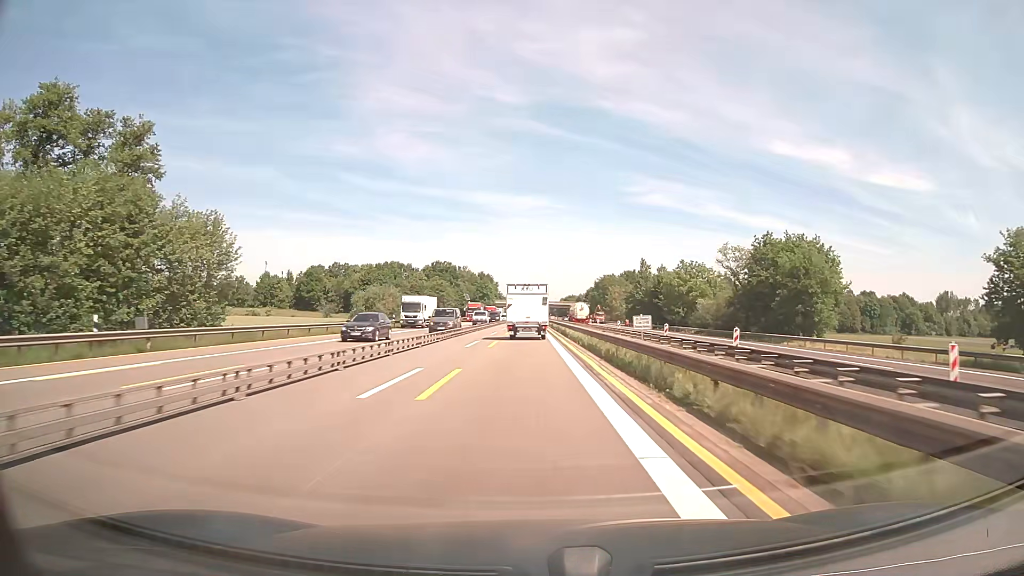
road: motorway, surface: asphalt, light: Day
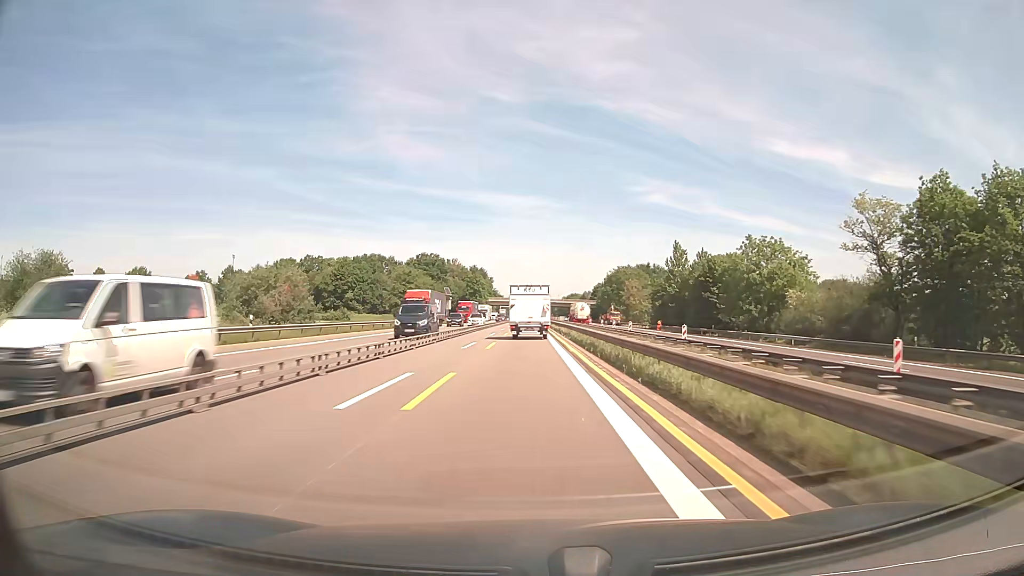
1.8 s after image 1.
(0.0, +37.5) m; 0°
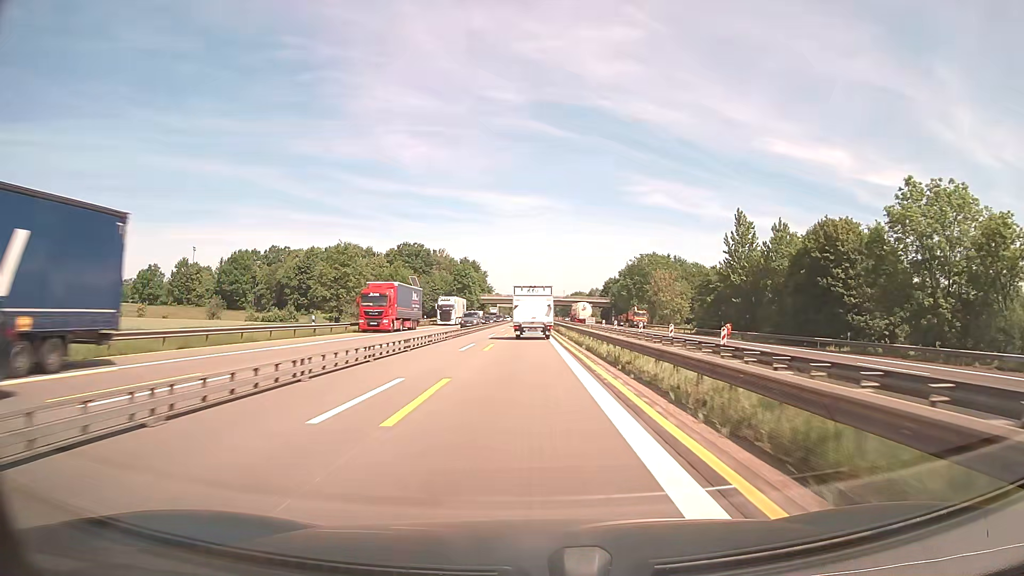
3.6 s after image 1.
(0.0, +37.6) m; 0°
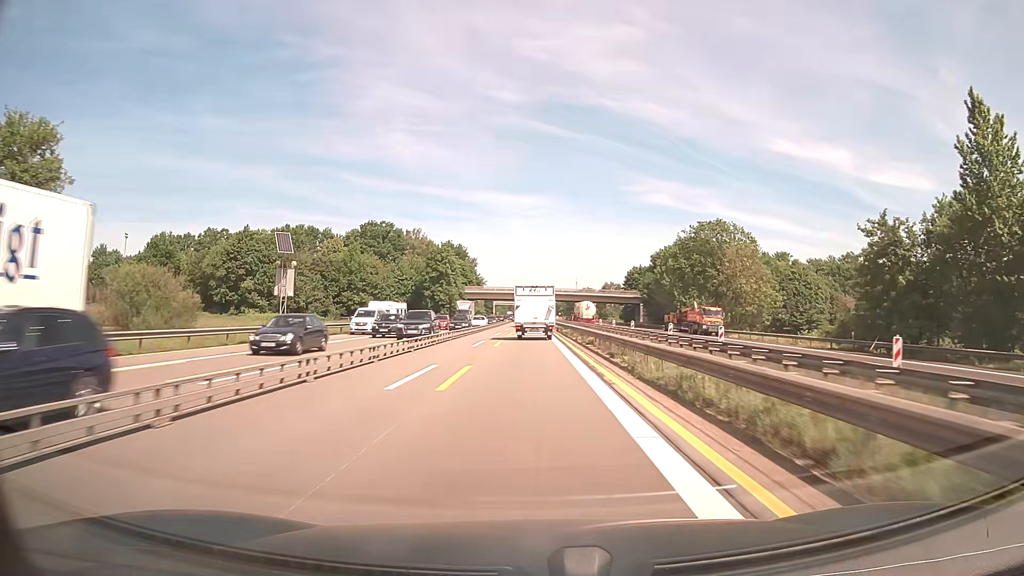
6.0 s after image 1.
(0.0, +50.2) m; 0°
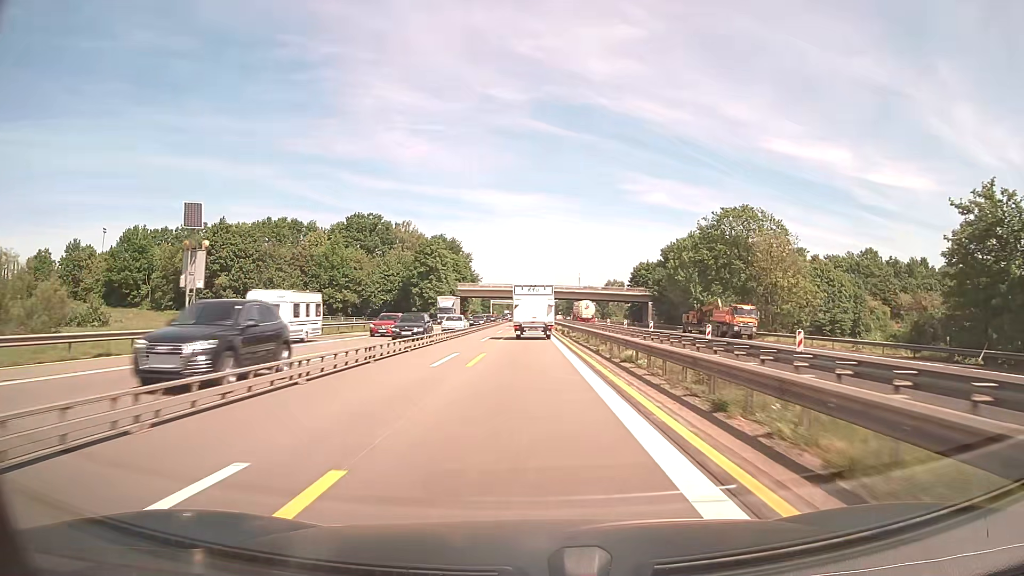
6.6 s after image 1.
(0.0, +12.6) m; 0°
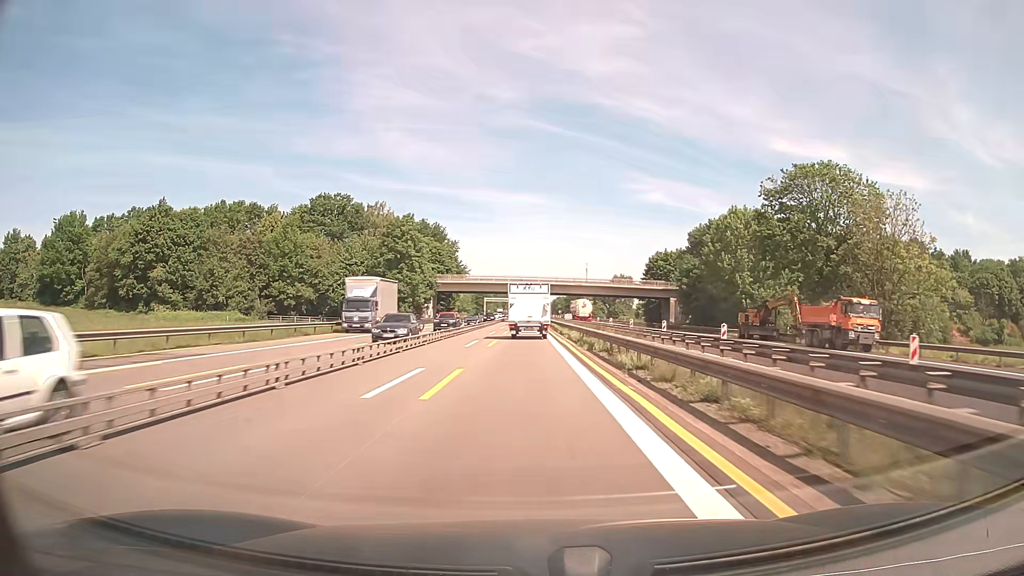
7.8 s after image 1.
(+0.1, +25.1) m; 0°
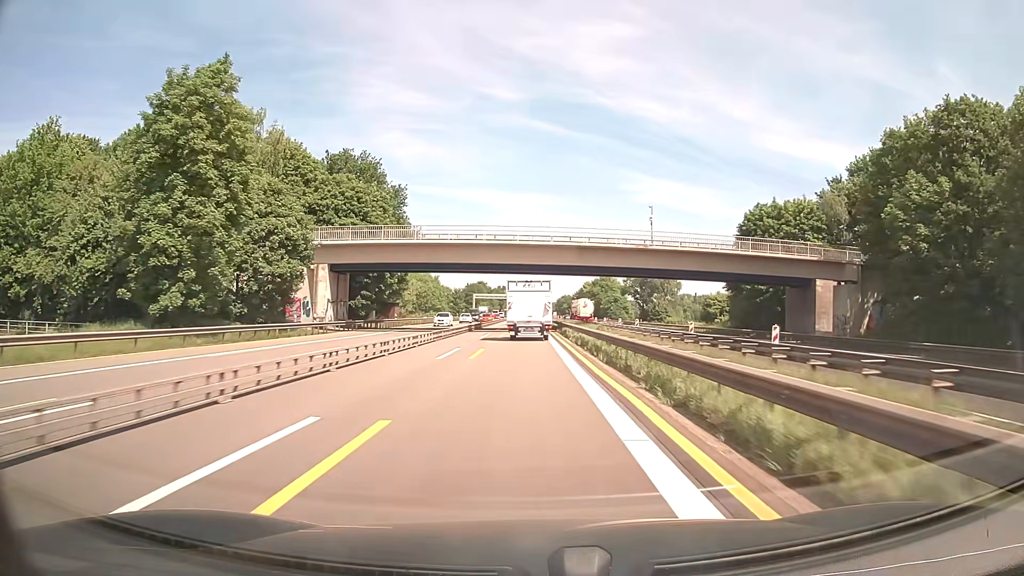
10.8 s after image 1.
(-0.1, +62.5) m; 0°
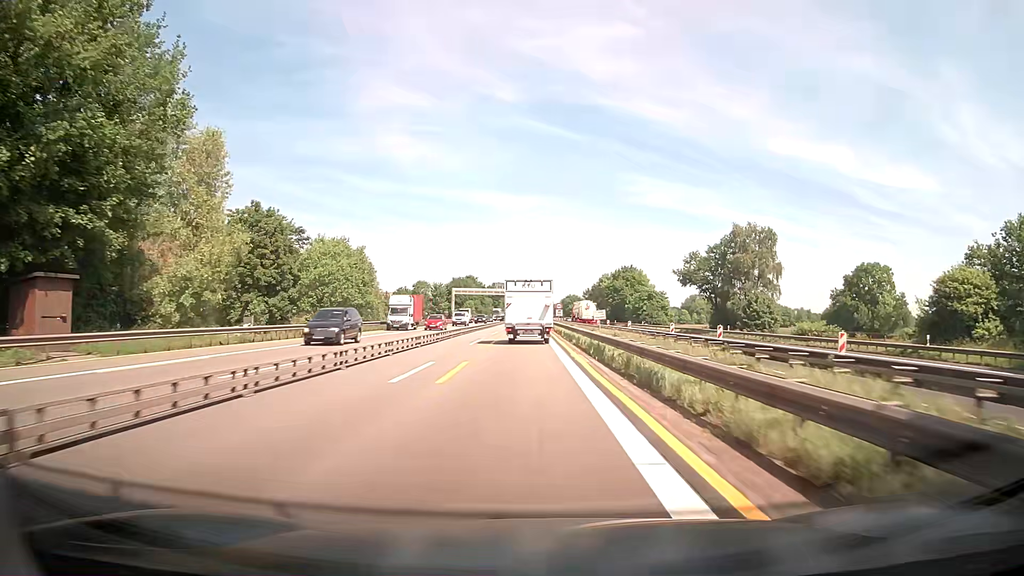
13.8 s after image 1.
(-0.1, +61.2) m; 0°
(0, +10) (0, +20) (0, +30) (0, +40) (0, +50) (0, +60) (0, +70) (-1, +80) (-1, +90) (-1, +100) m
